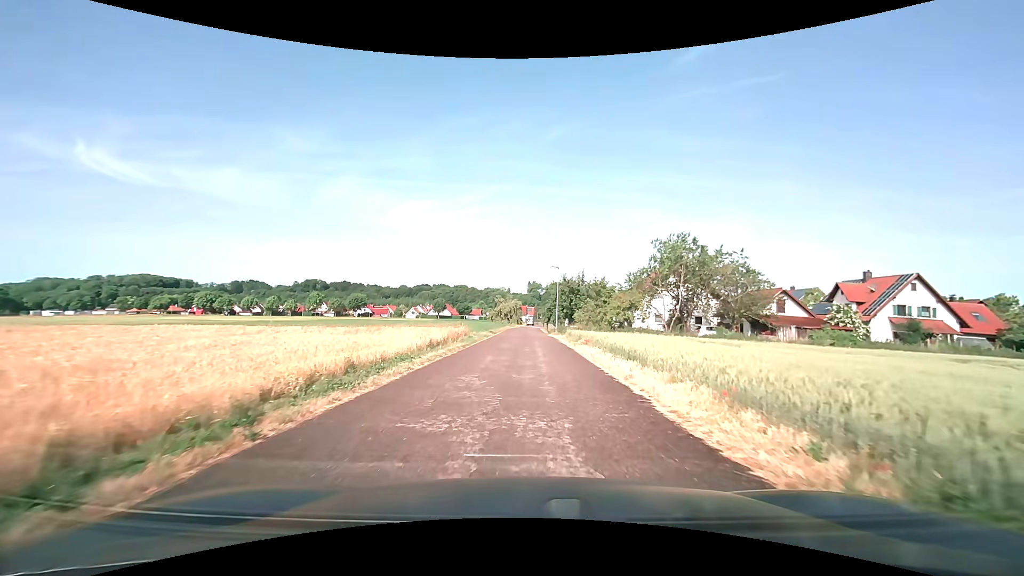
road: residential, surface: asphalt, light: Day
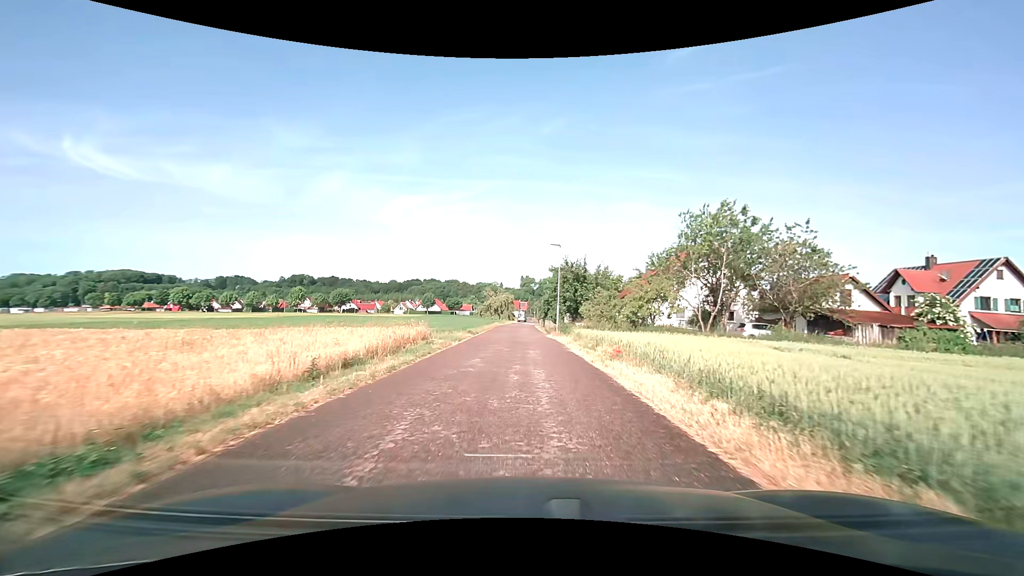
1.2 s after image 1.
(+0.2, +11.3) m; +1°
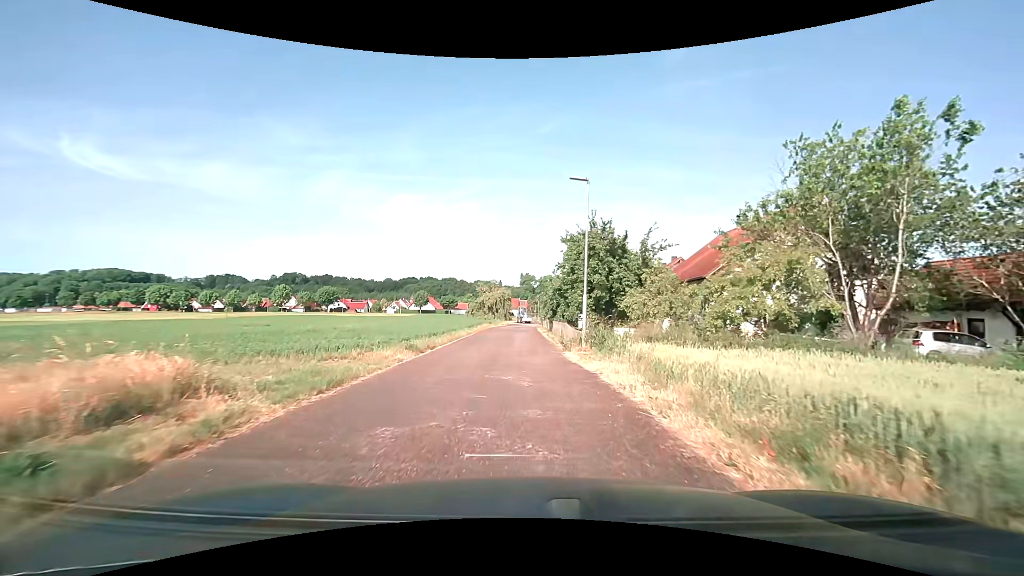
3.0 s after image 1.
(+0.1, +16.0) m; 0°
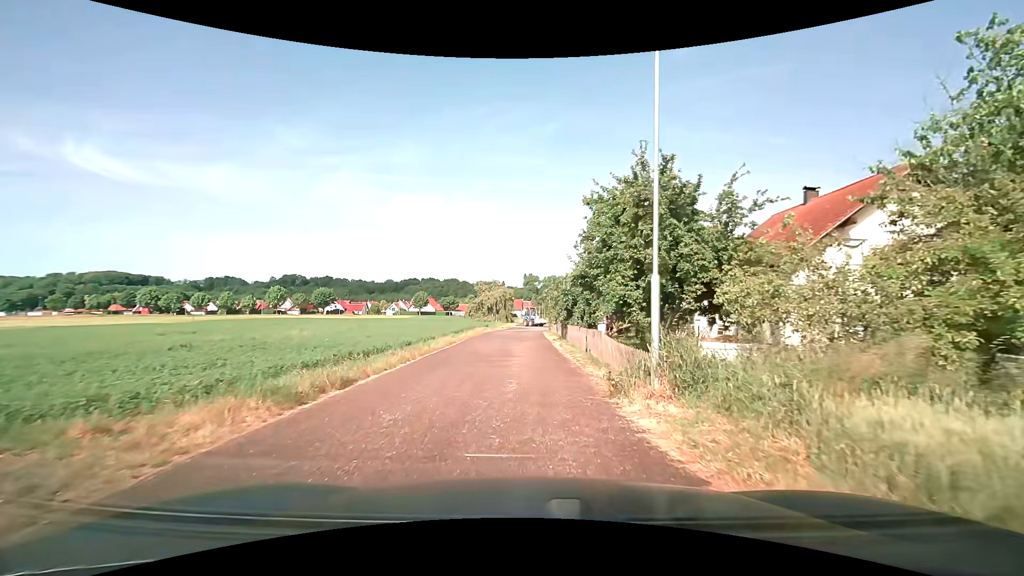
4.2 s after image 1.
(0.0, +8.9) m; 0°
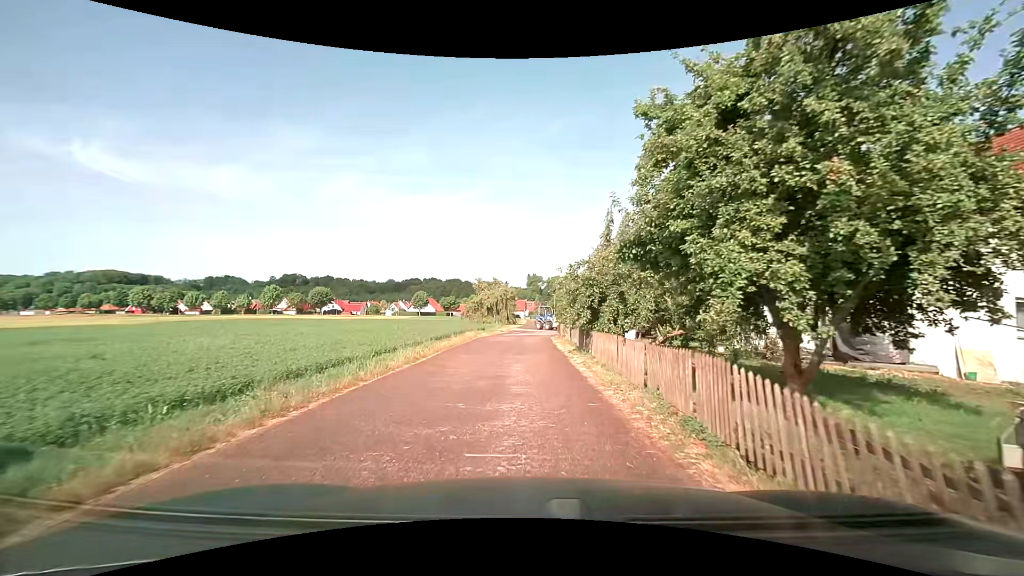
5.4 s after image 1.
(0.0, +7.5) m; 0°
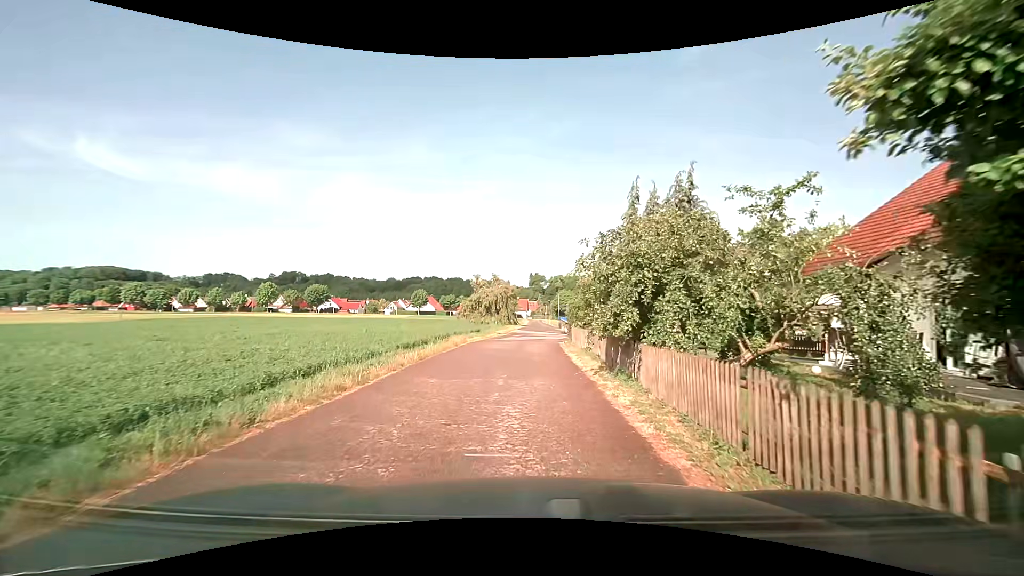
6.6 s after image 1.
(0.0, +6.1) m; 0°
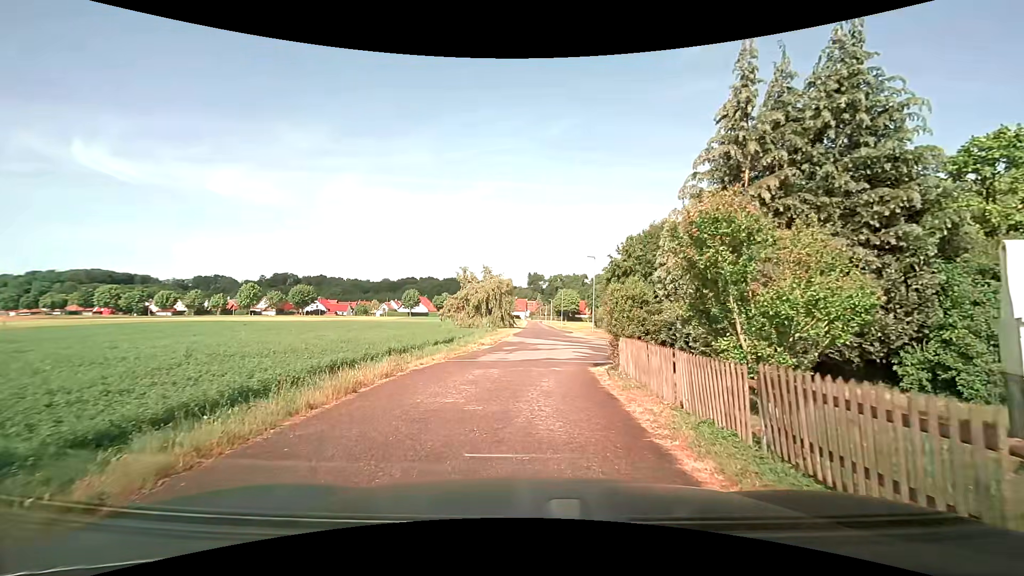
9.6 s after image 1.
(0.0, +12.5) m; 0°
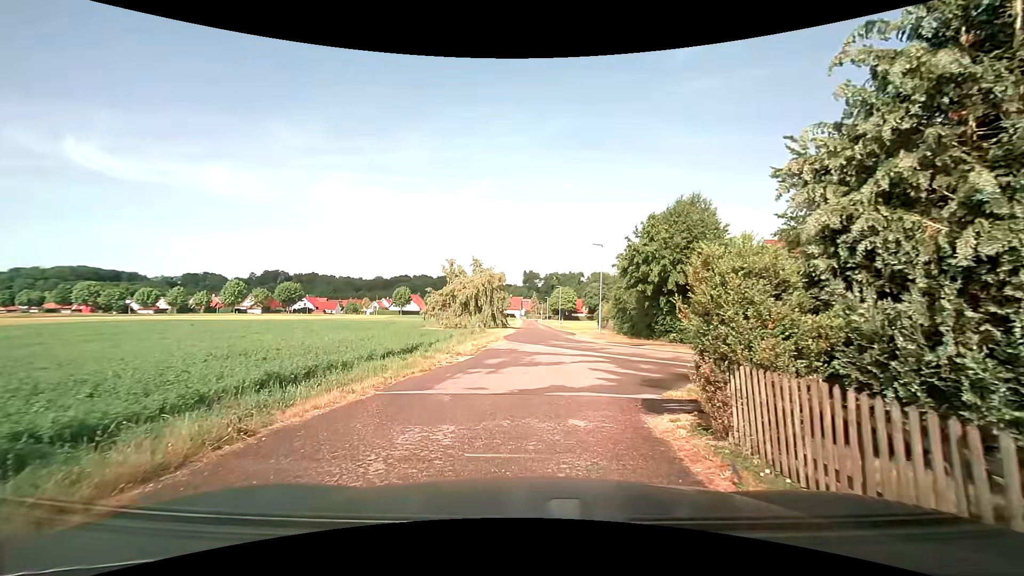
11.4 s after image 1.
(0.0, +6.5) m; 0°
(0, +10) (+2, +20) (+2, +30) (+3, +40) (+4, +50) (+4, +60) (+4, +70) (+4, +80) (+4, +90) (+4, +100) m
